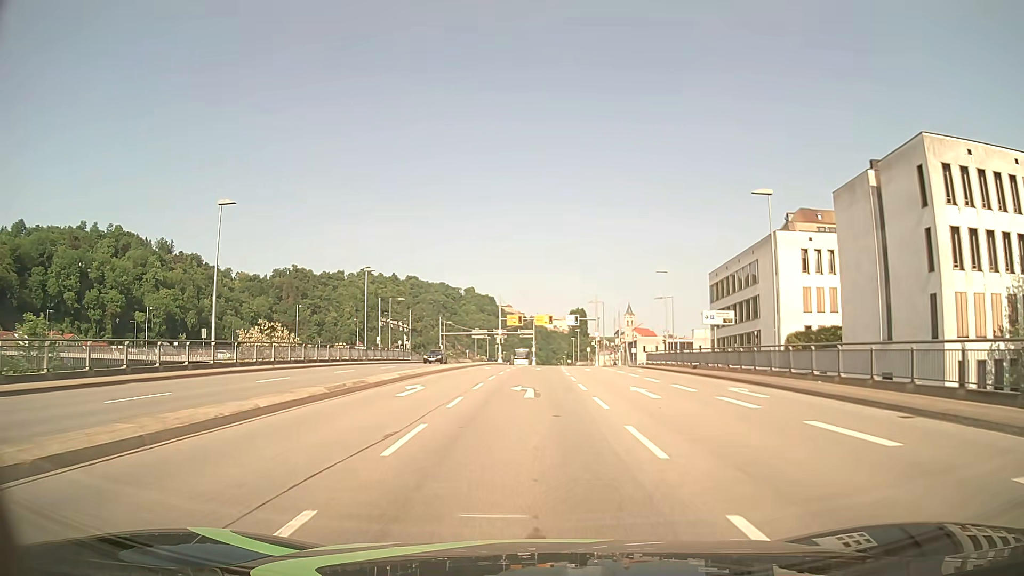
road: primary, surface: asphalt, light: Day
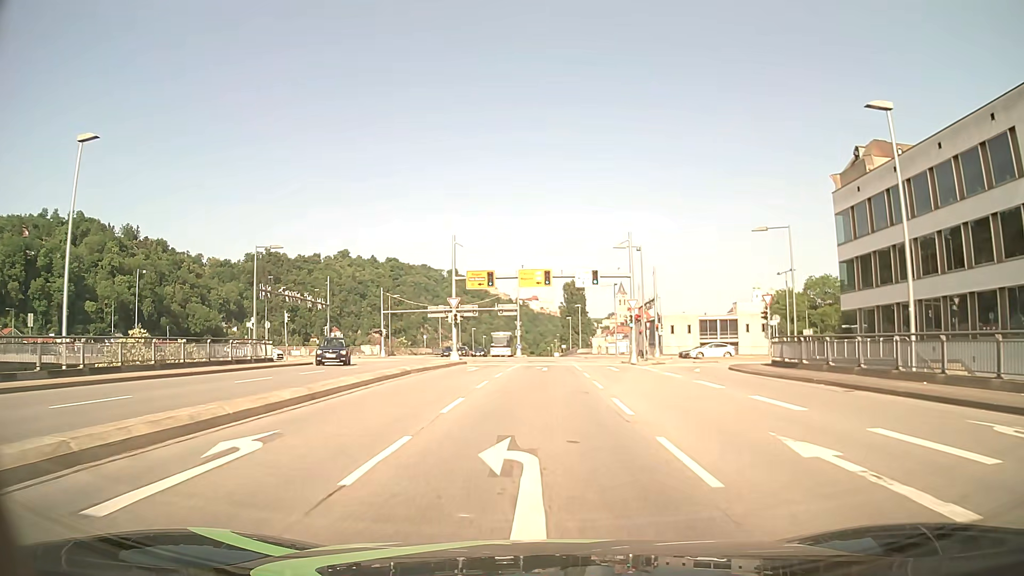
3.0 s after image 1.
(+0.1, +38.3) m; +1°
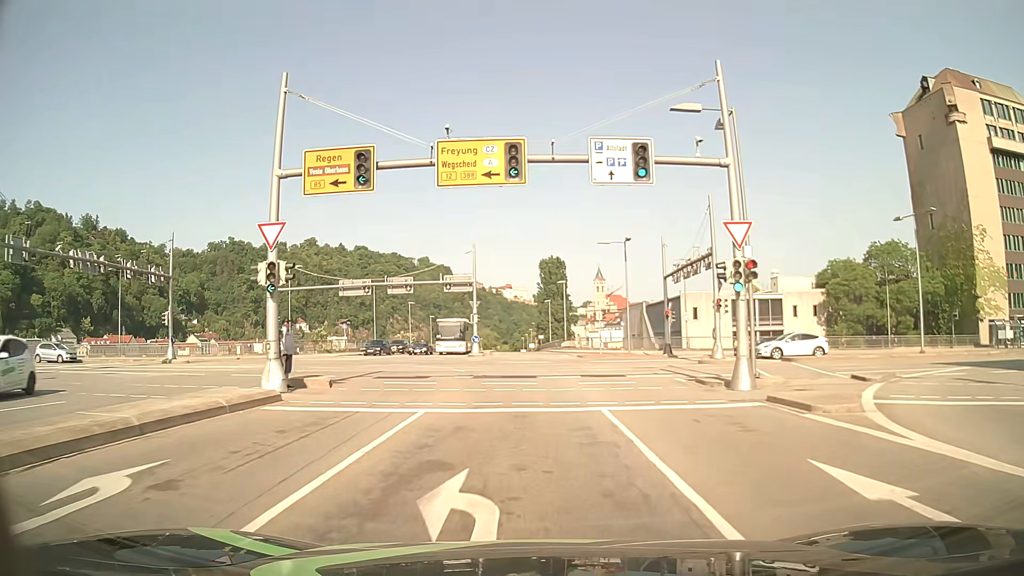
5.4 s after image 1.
(+0.6, +27.9) m; +2°
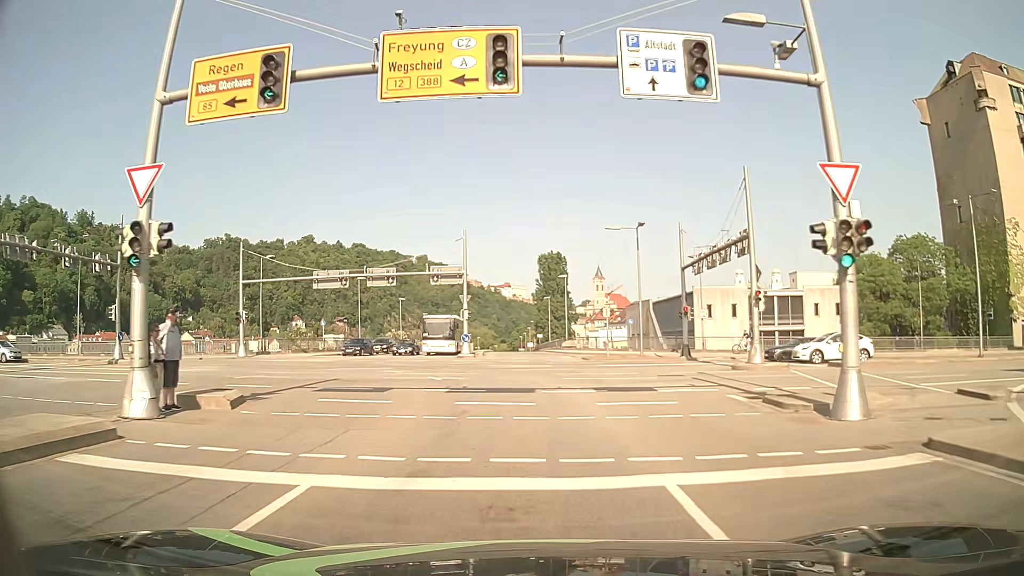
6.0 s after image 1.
(0.0, +6.2) m; 0°
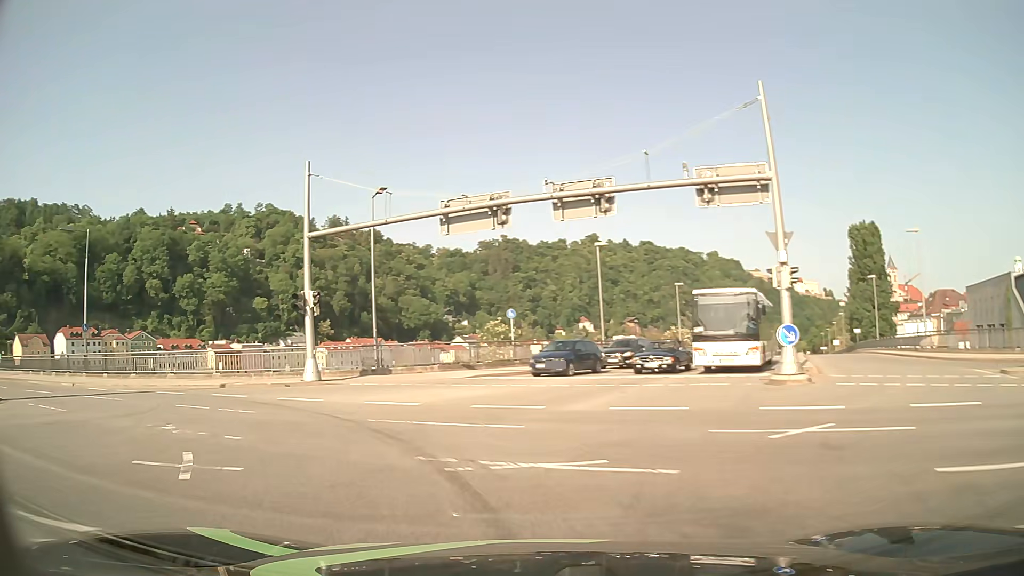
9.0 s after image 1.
(-2.7, +27.0) m; -25°
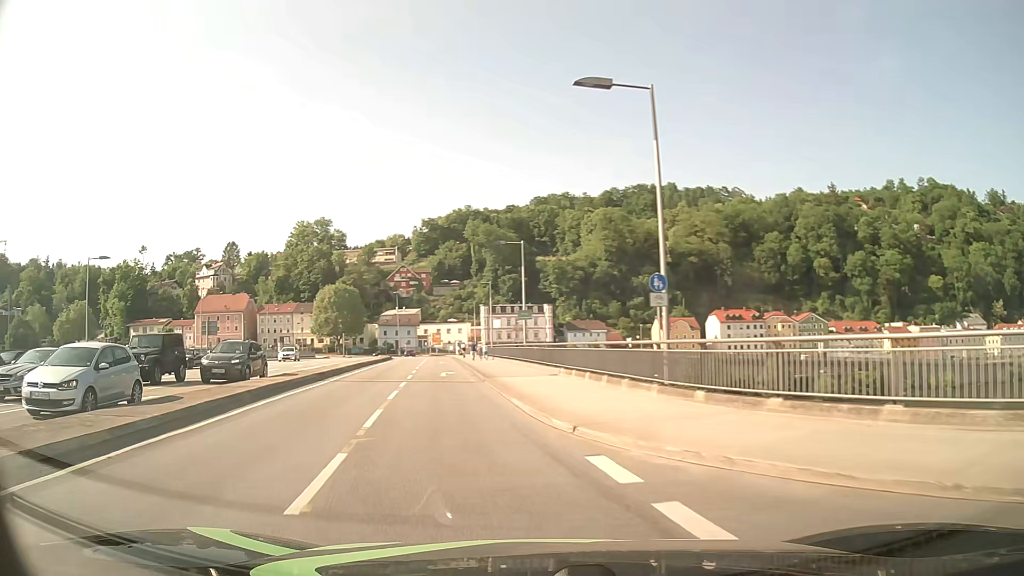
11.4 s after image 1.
(-9.7, +17.8) m; -57°
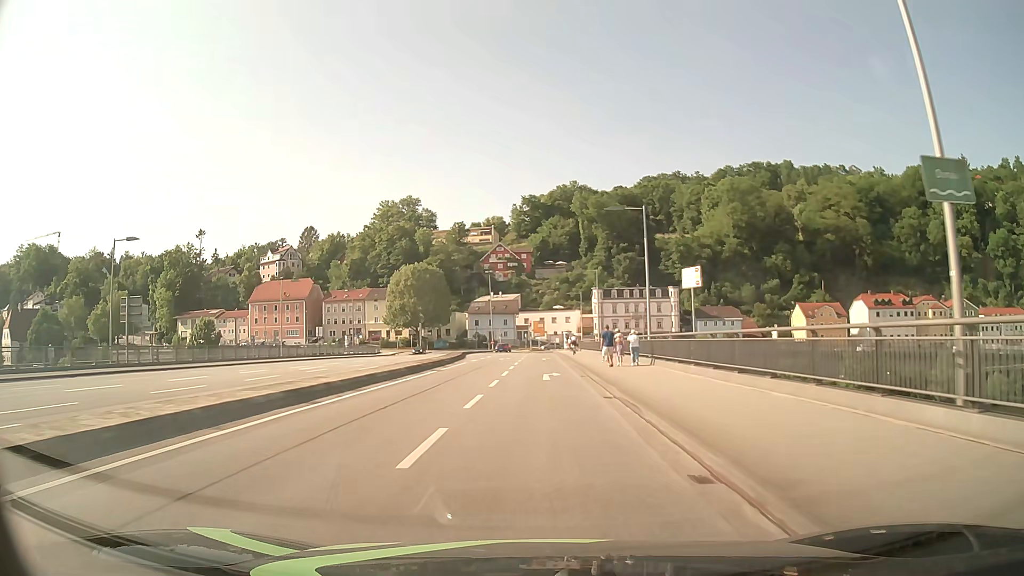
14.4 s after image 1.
(-4.6, +34.3) m; -9°
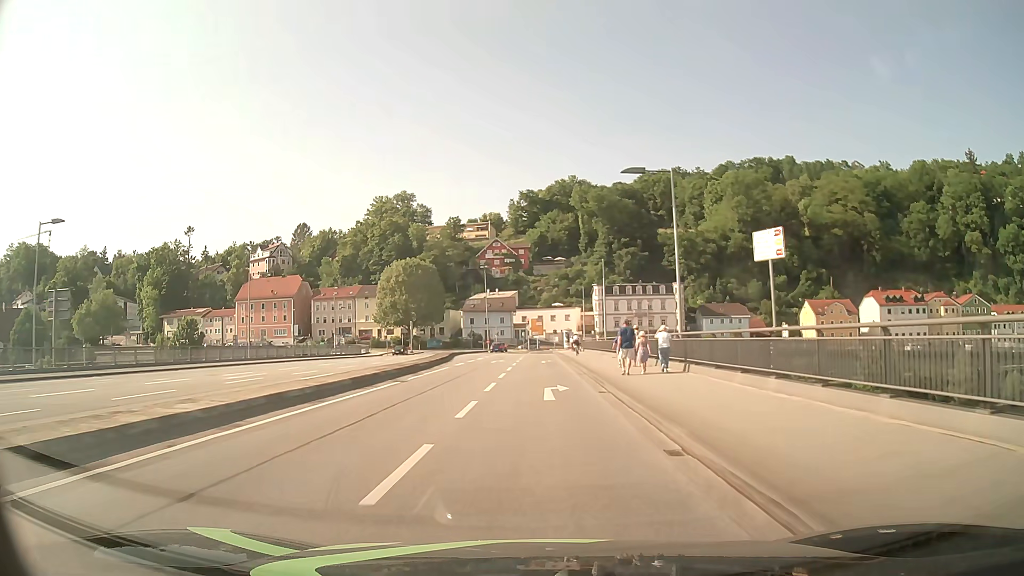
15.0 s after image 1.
(+0.1, +7.5) m; +1°
(0, +10) (0, +20) (0, +30) (0, +40) (0, +50) (0, +60) (0, +70) (0, +80) (0, +90) (+2, +100) m
